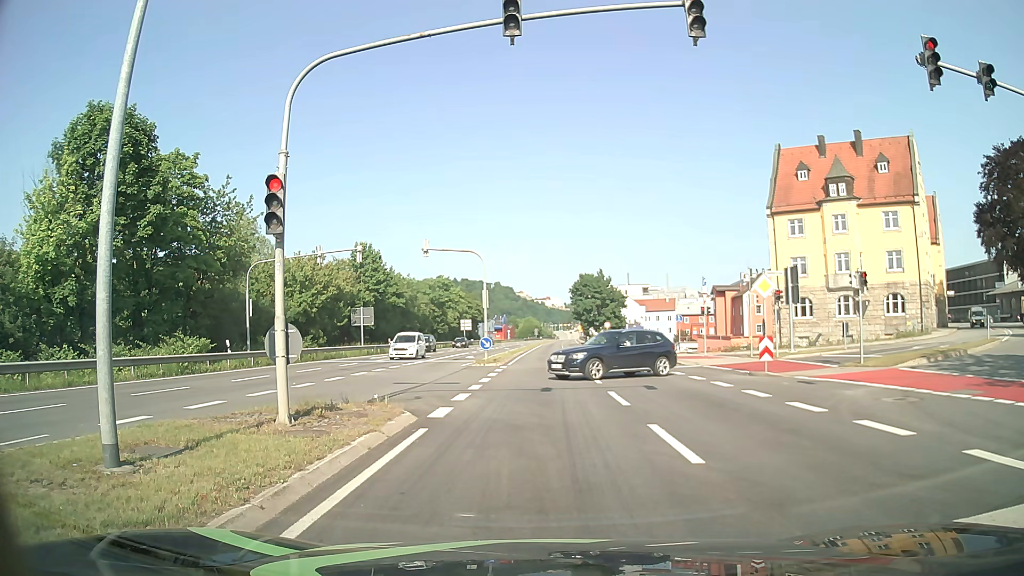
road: primary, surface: asphalt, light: Day
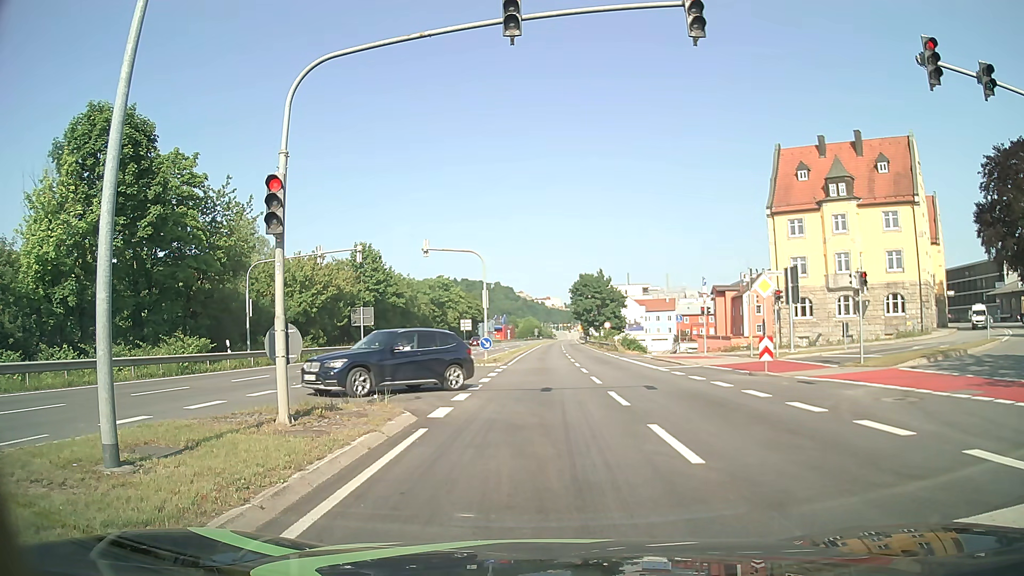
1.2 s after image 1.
(0.0, 0.0) m; 0°
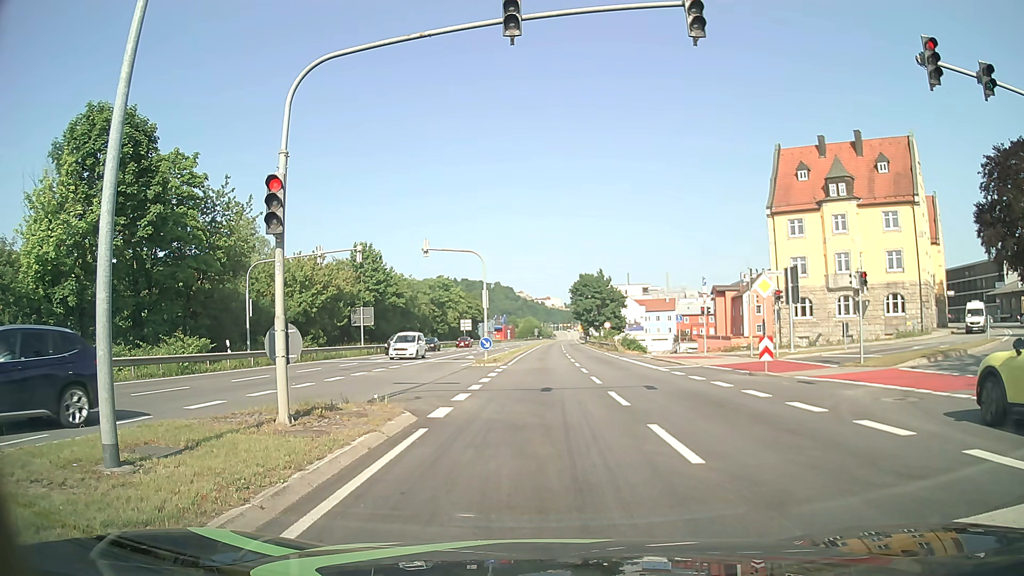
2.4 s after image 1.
(0.0, 0.0) m; 0°
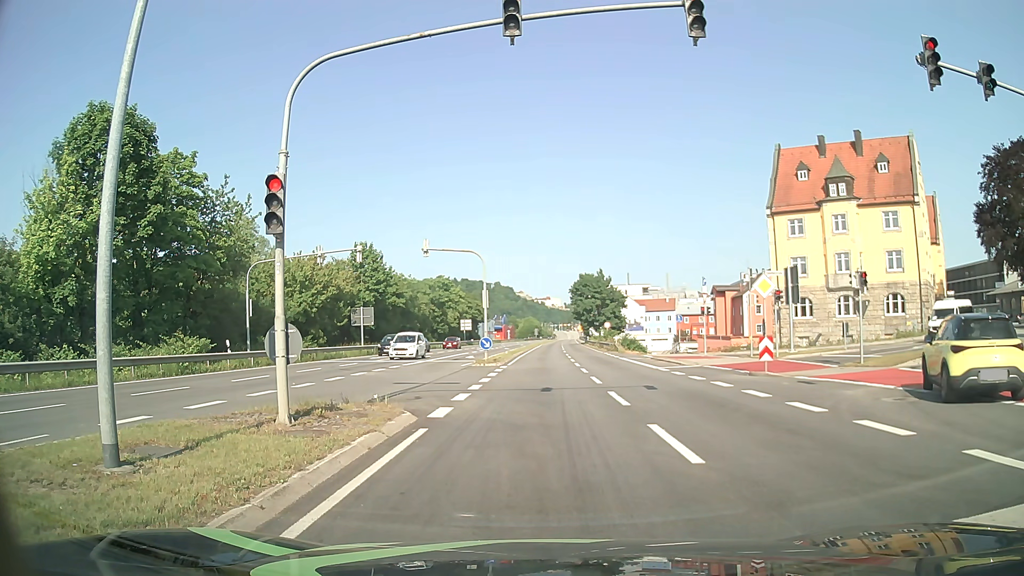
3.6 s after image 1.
(0.0, 0.0) m; 0°
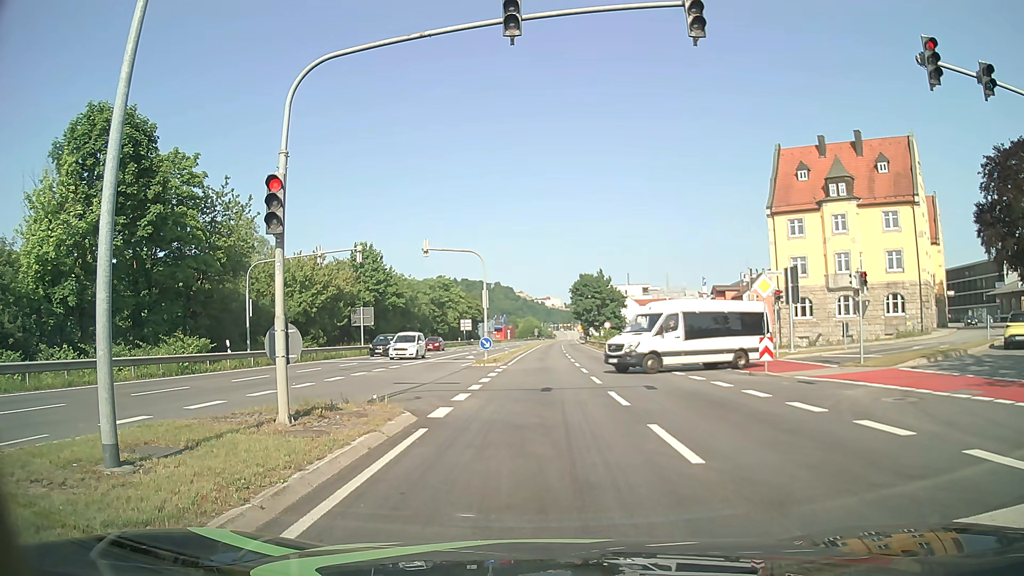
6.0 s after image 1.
(0.0, 0.0) m; 0°
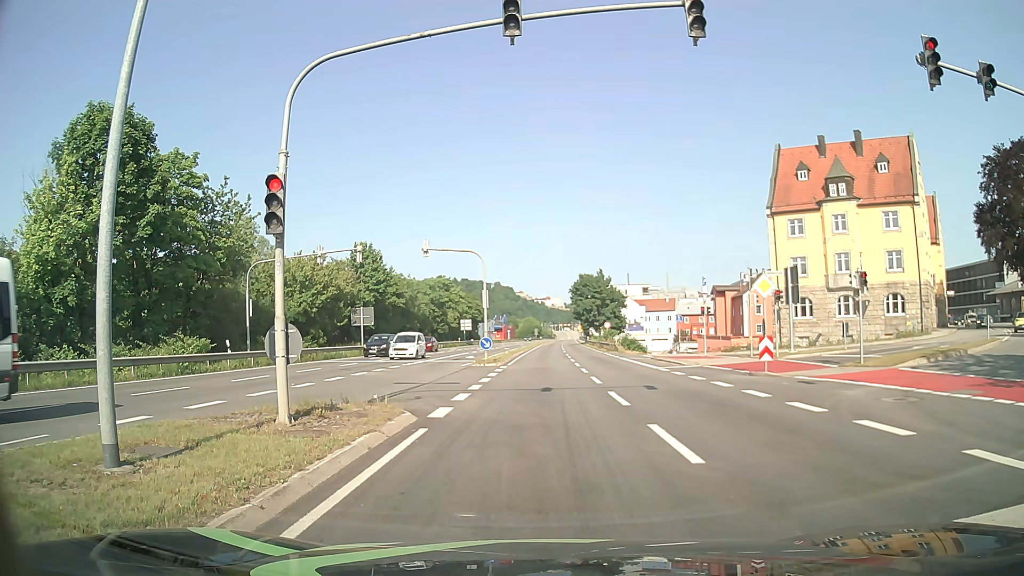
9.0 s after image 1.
(0.0, 0.0) m; 0°
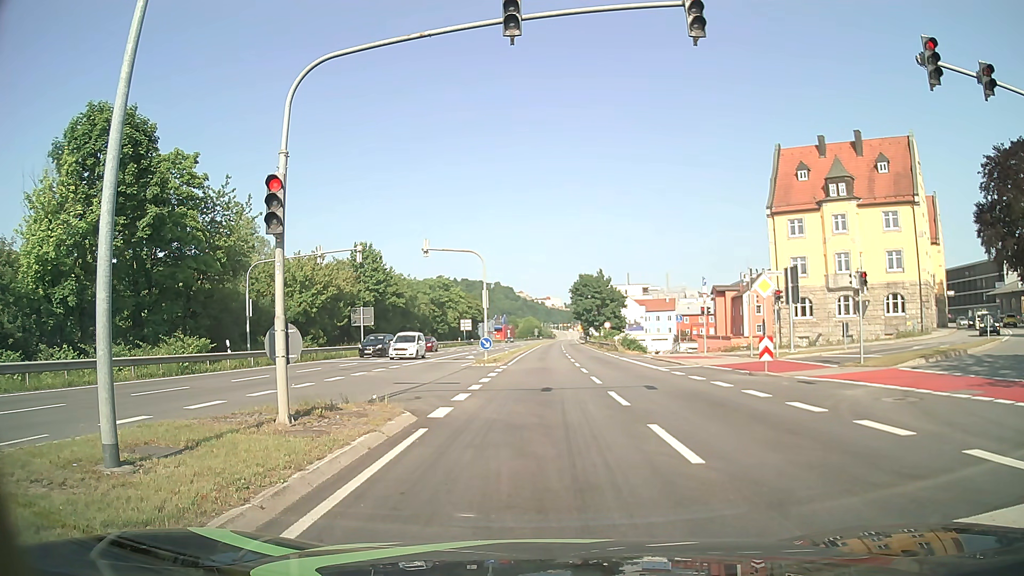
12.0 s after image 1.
(0.0, 0.0) m; 0°
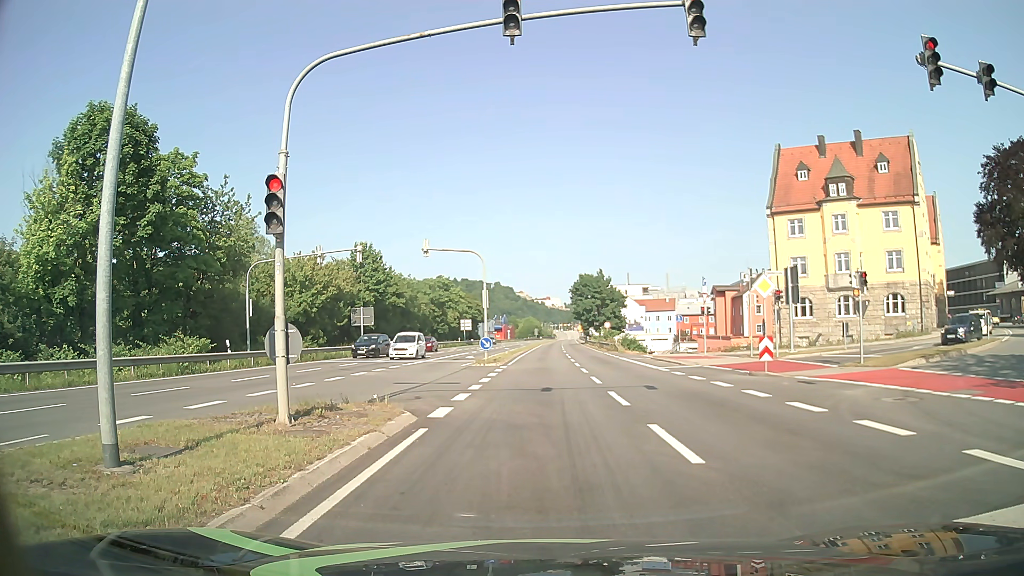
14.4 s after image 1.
(0.0, 0.0) m; 0°
(0, +10) (+1, +20) (+1, +30) (+2, +40) (+2, +50) (+3, +60) (+3, +70) (+4, +80) (+4, +90) (+5, +100) m
